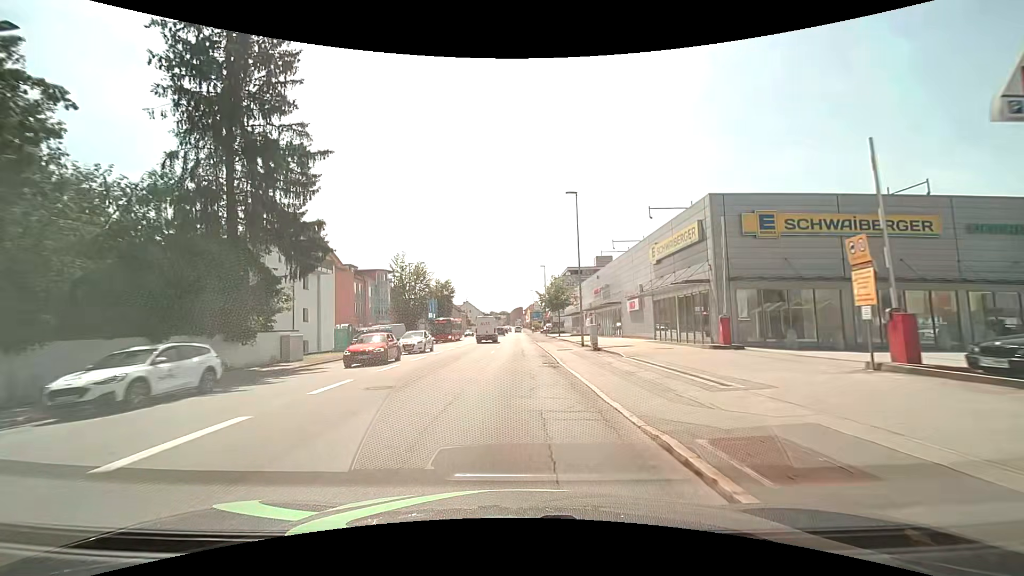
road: tertiary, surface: asphalt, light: Day
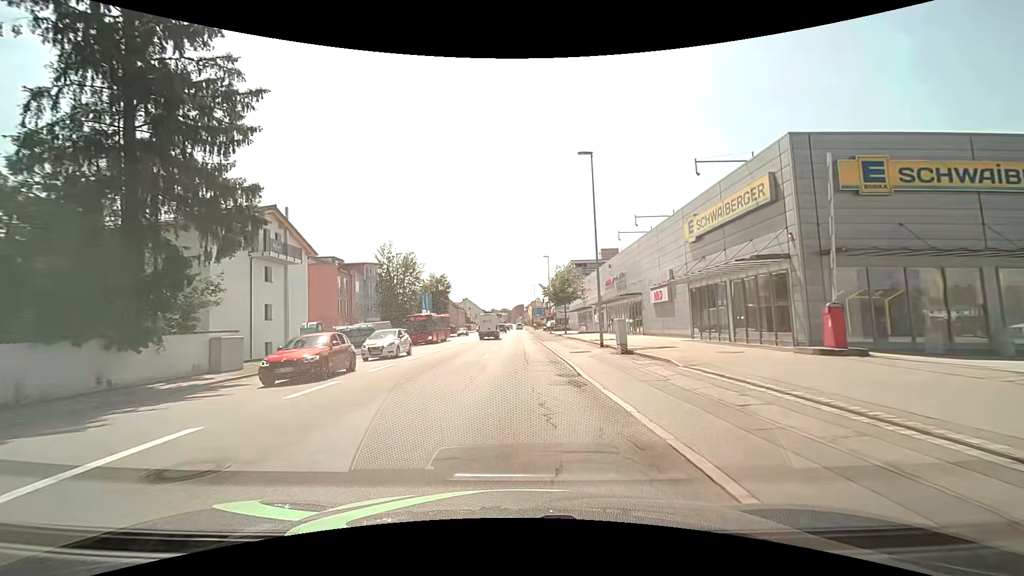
(0.0, +7.0) m; 0°
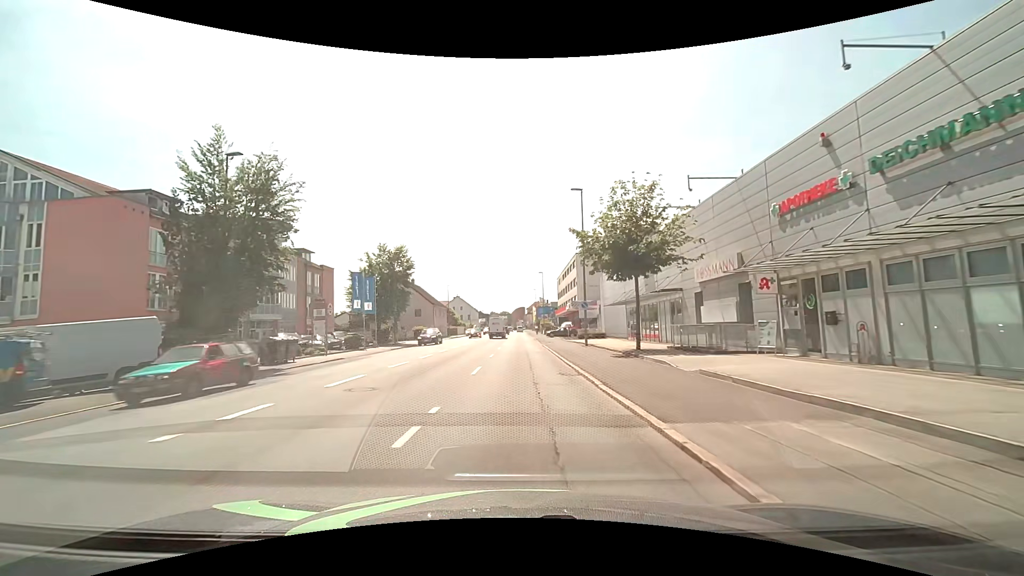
(-0.1, +33.8) m; 0°
(0, +10) (0, +20) (0, +30) (0, +40) (0, +50) (0, +60) (+1, +70) (+1, +80) (+1, +90) (+1, +100) m
